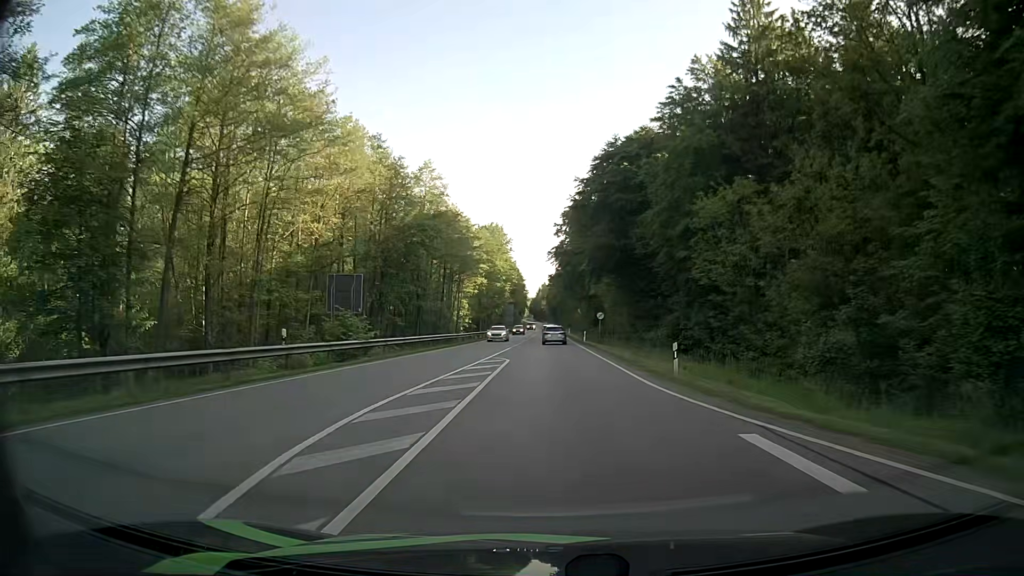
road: secondary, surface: asphalt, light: Day
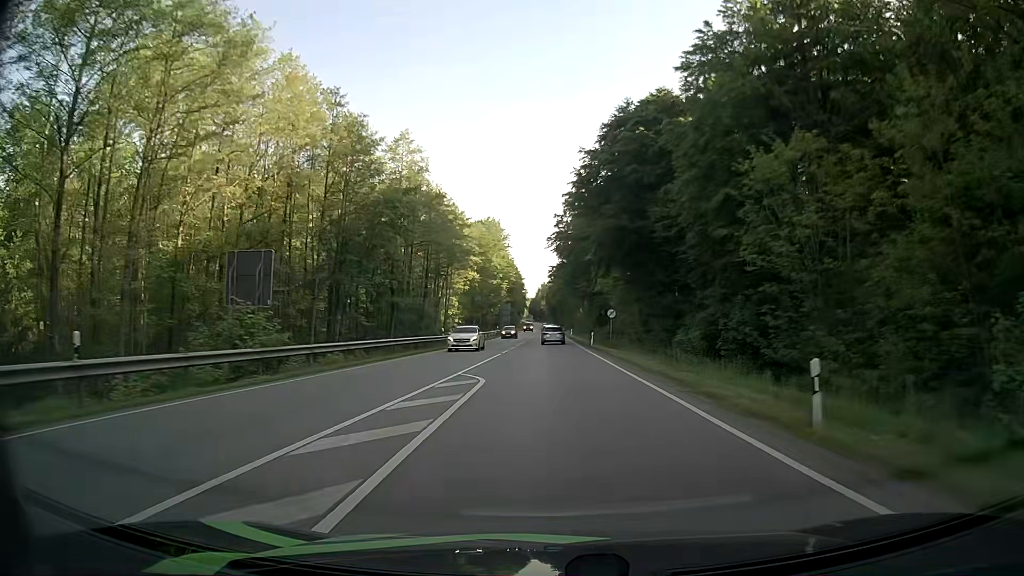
(0.0, +10.6) m; 0°
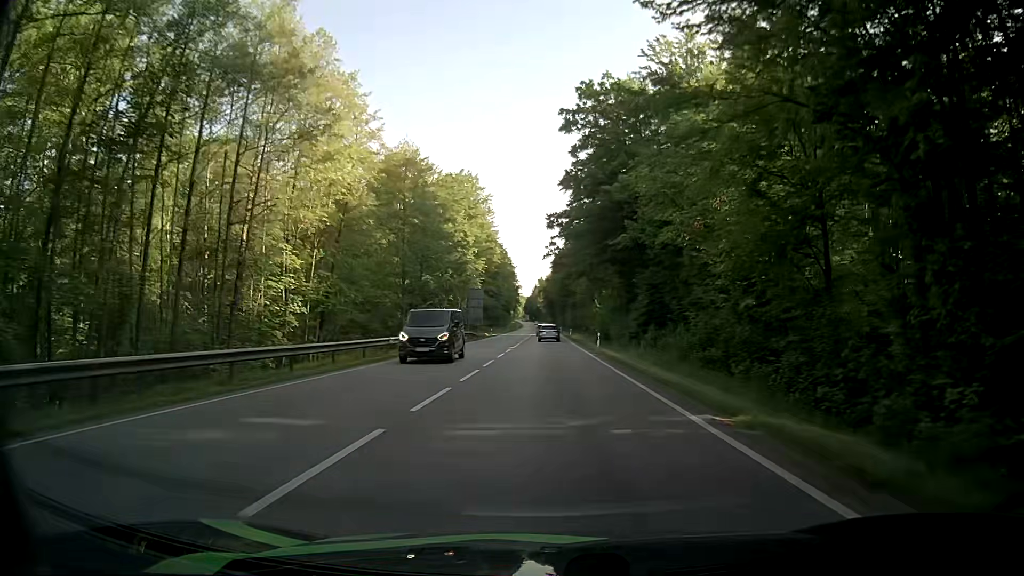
(+0.1, +55.2) m; 0°
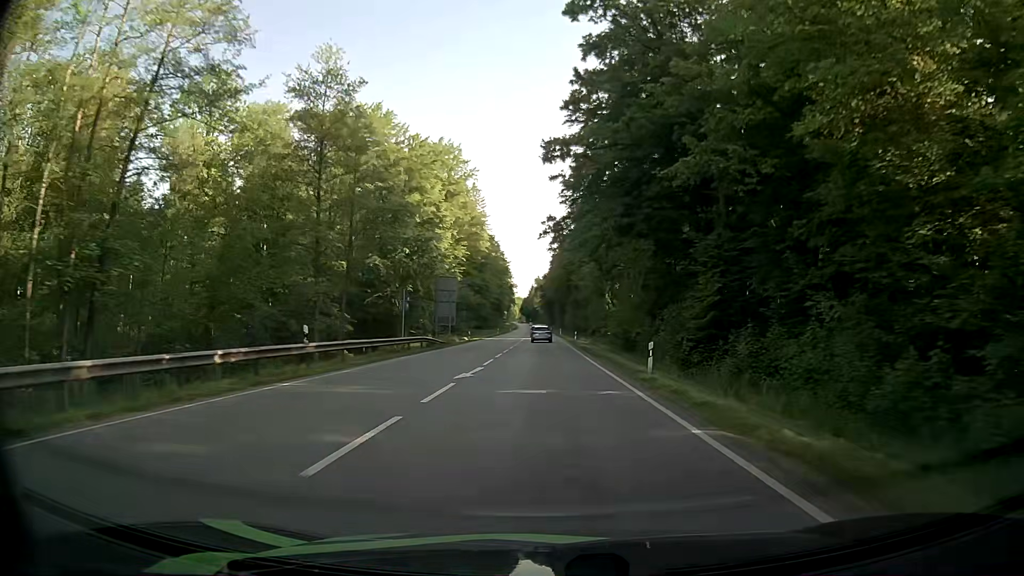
(+0.1, +22.6) m; 0°
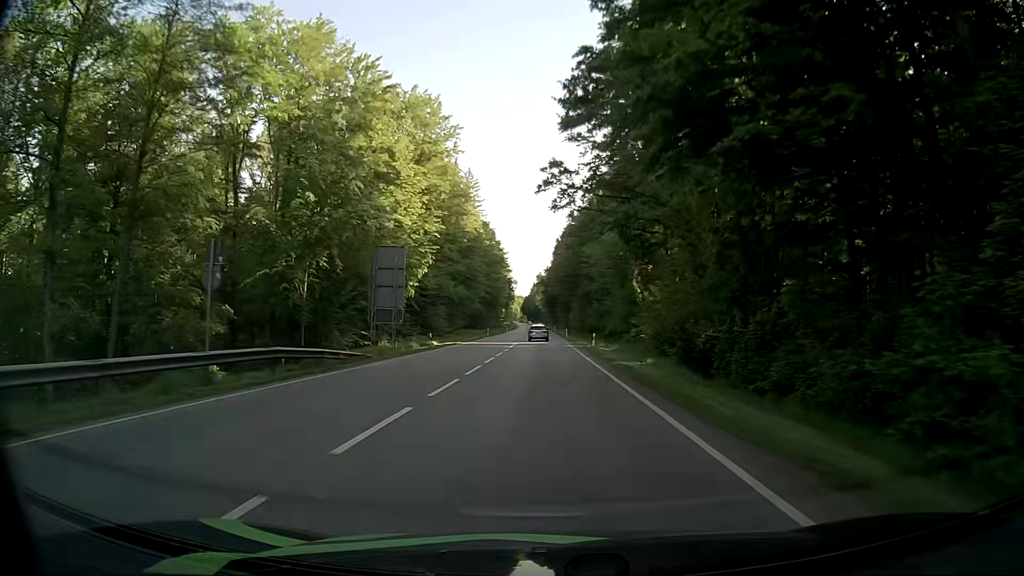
(0.0, +23.1) m; 0°
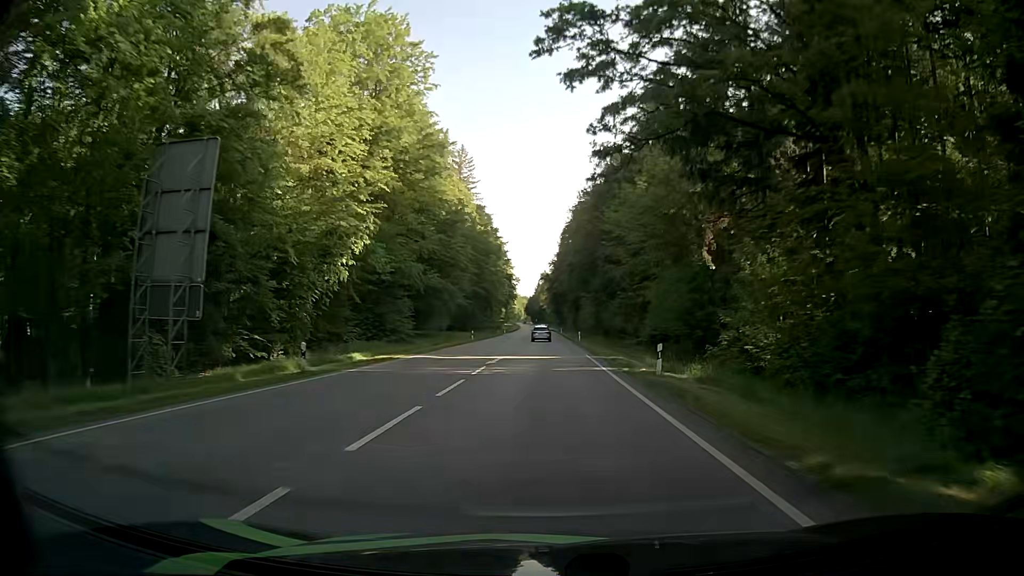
(-0.1, +23.7) m; 0°
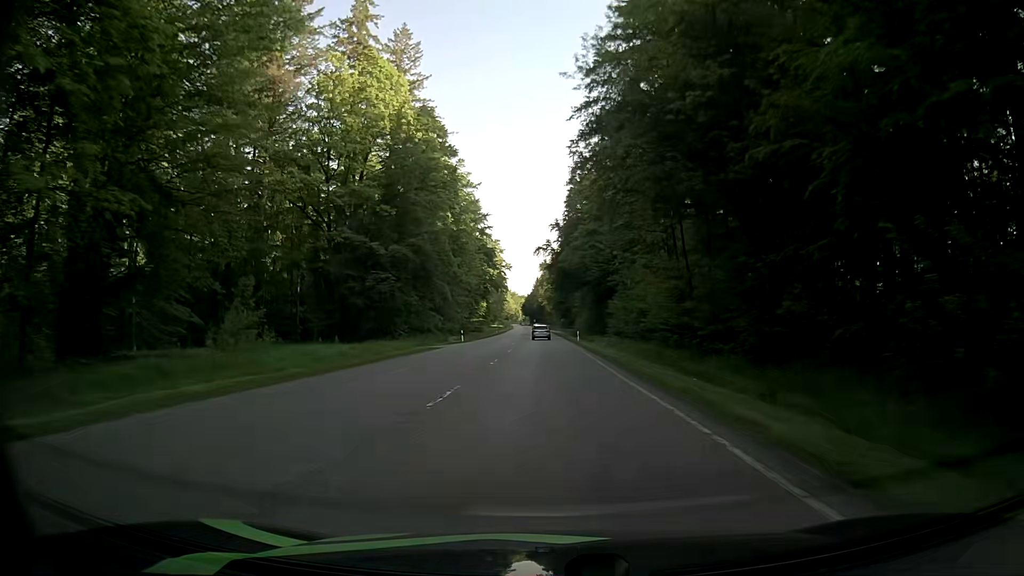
(-0.1, +62.7) m; 0°
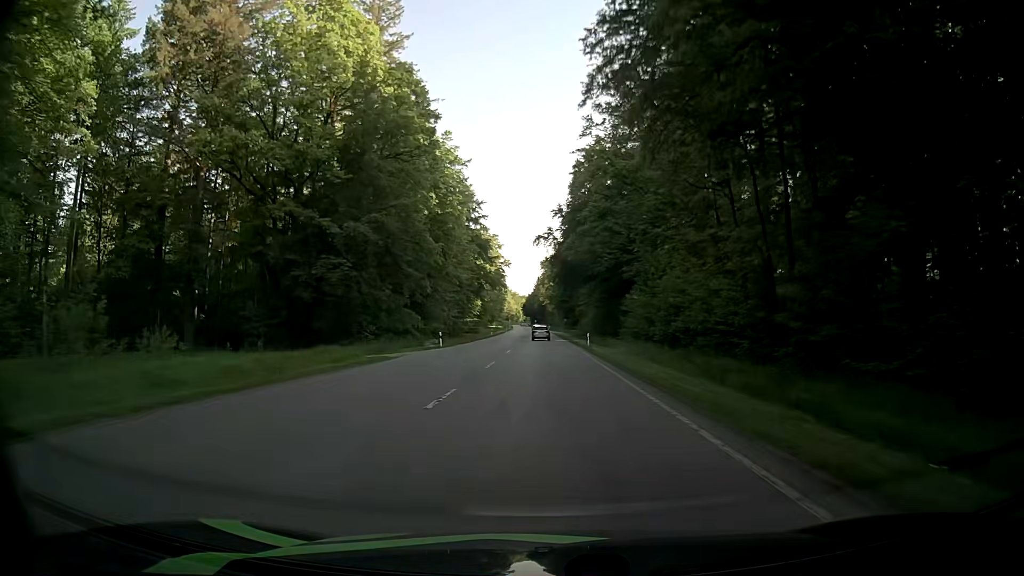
(0.0, +13.0) m; 0°
(0, +10) (0, +20) (0, +30) (0, +40) (0, +50) (0, +60) (0, +70) (-1, +80) (-1, +90) (-1, +100) m
